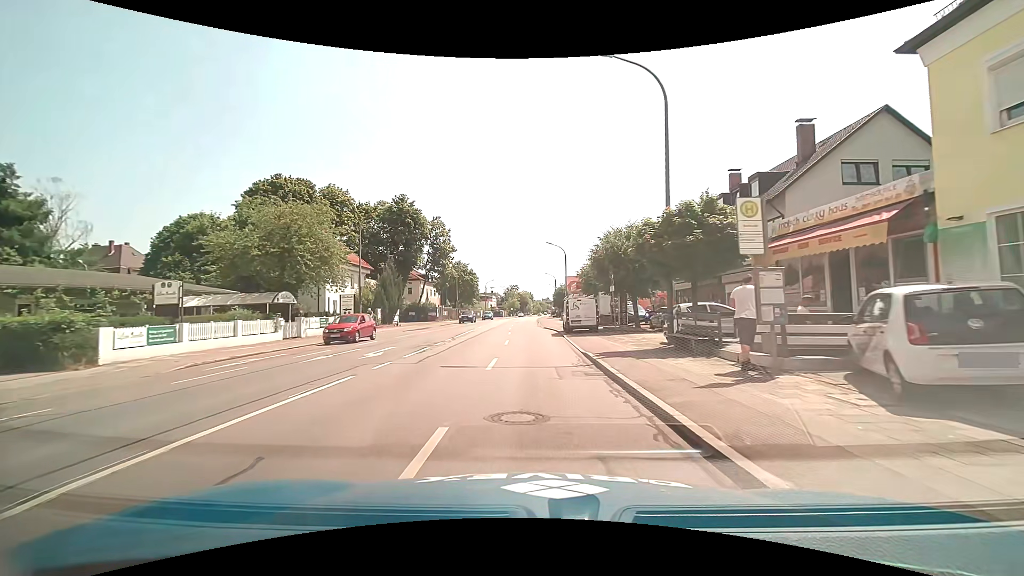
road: primary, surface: asphalt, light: Day
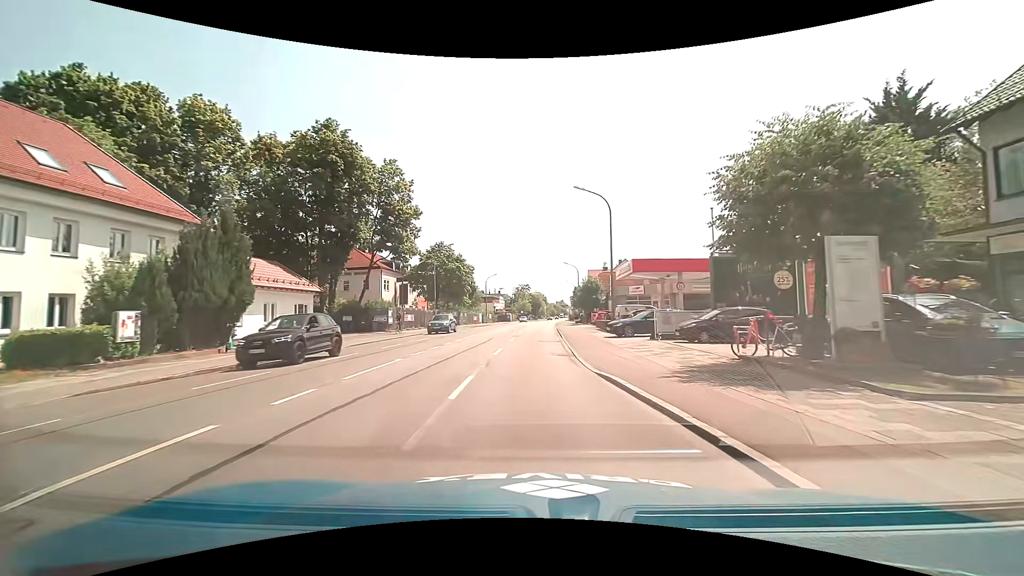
(-0.4, +31.2) m; -2°
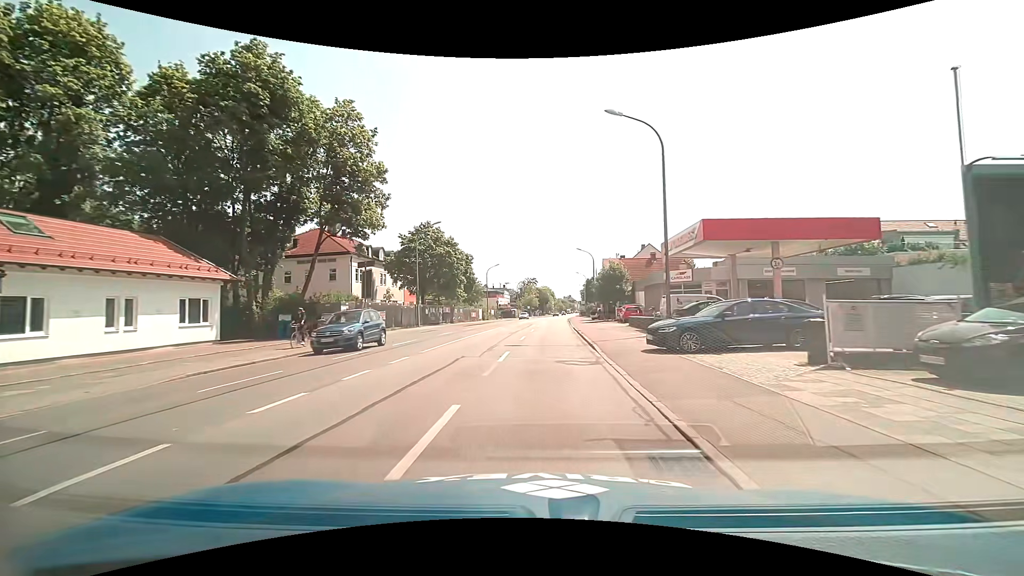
(-0.1, +13.0) m; 0°
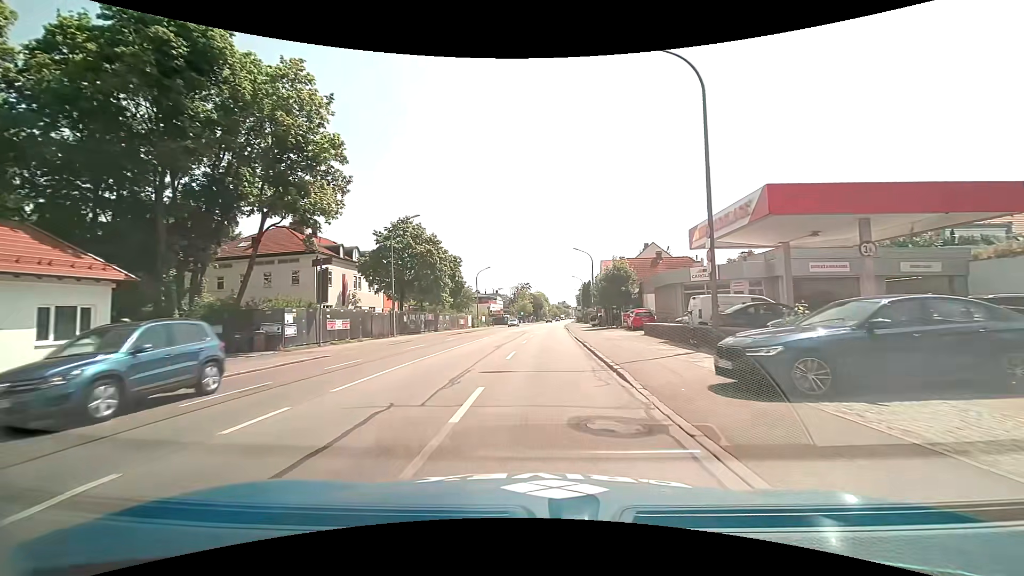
(0.0, +6.7) m; 0°
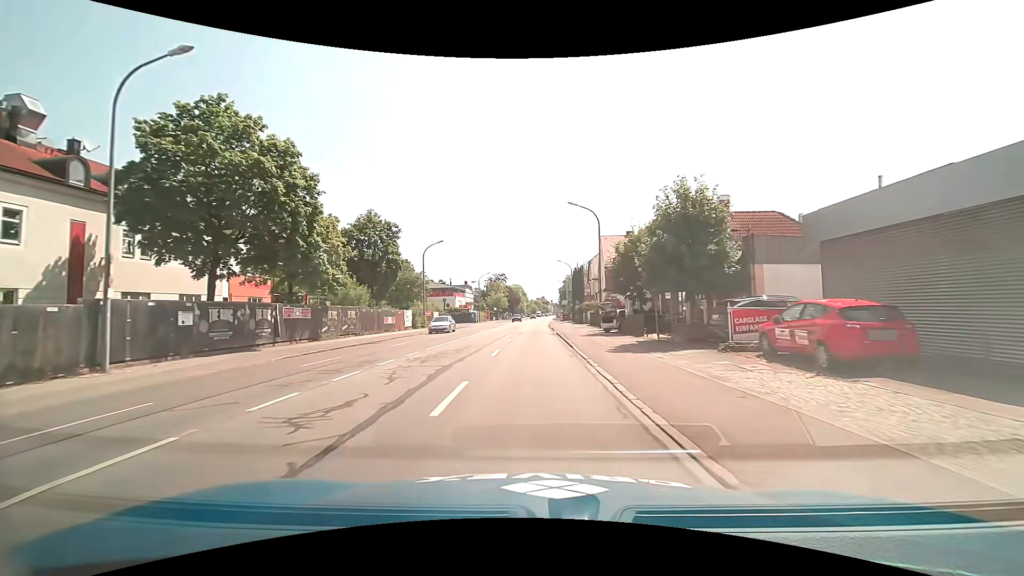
(+0.8, +27.0) m; +3°
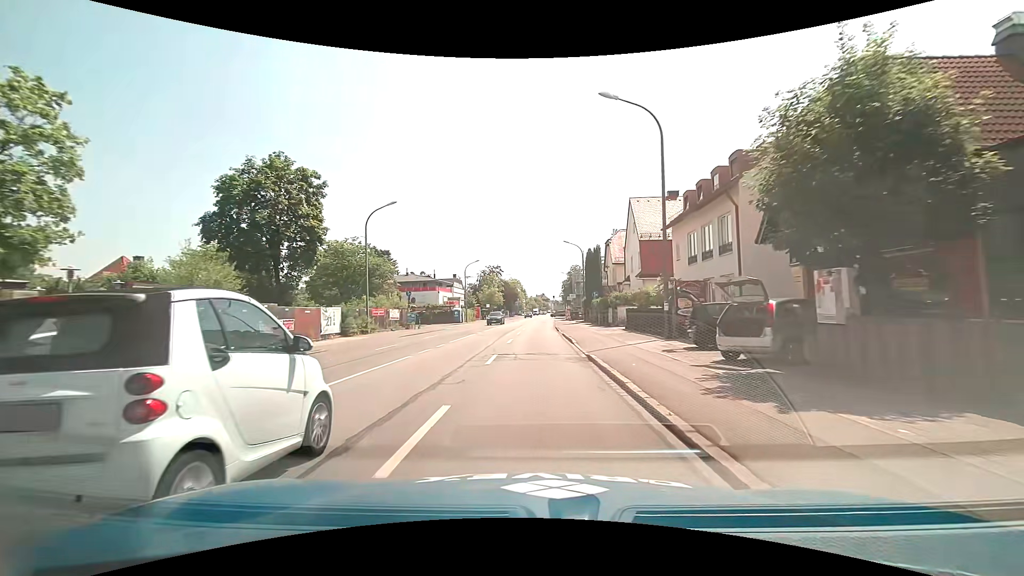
(0.0, +20.6) m; 0°
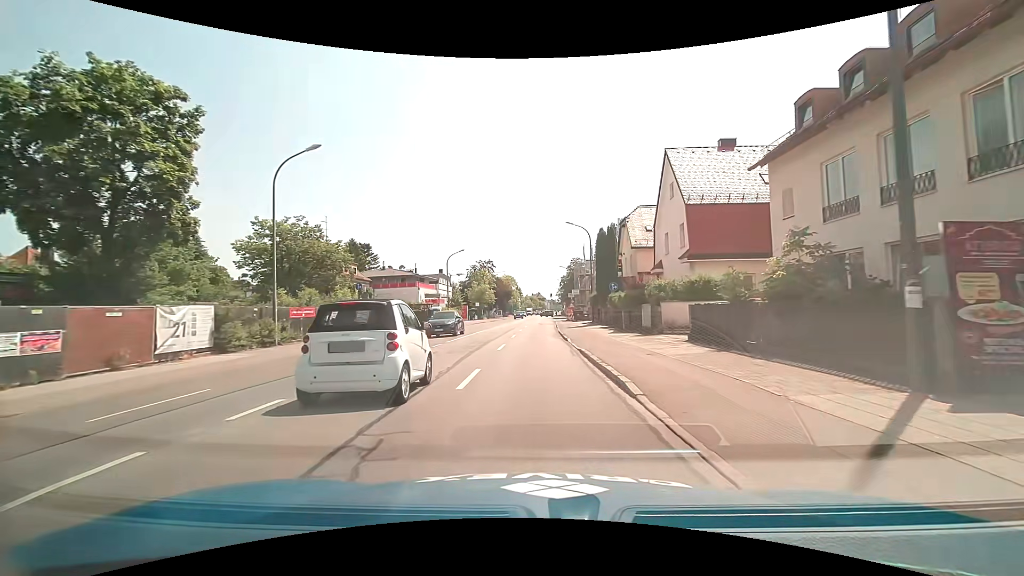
(0.0, +13.6) m; +1°
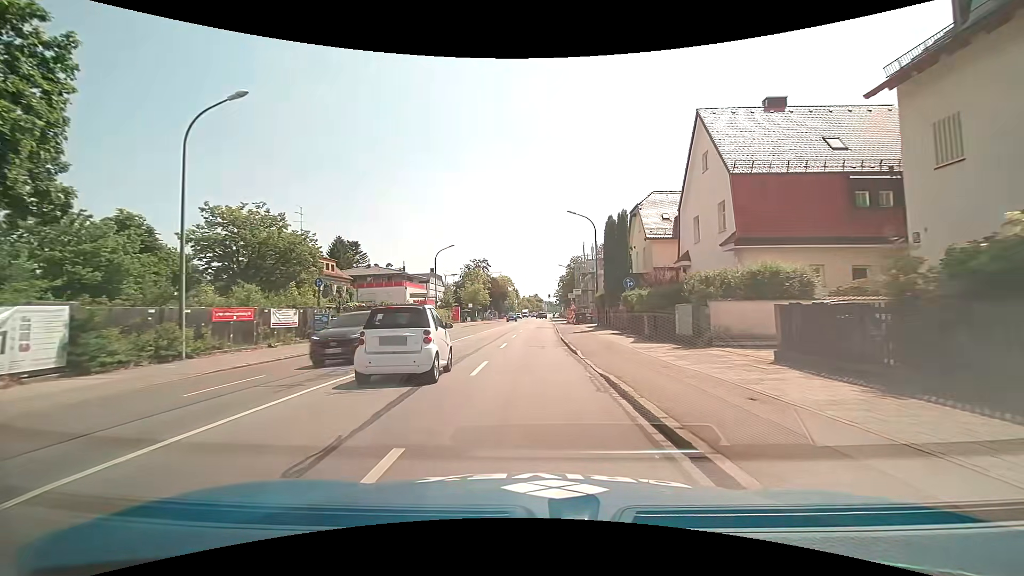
(0.0, +6.7) m; 0°
(0, +10) (0, +20) (0, +30) (0, +40) (+1, +50) (+1, +60) (+1, +70) (+1, +80) (+1, +90) (+2, +100) m
